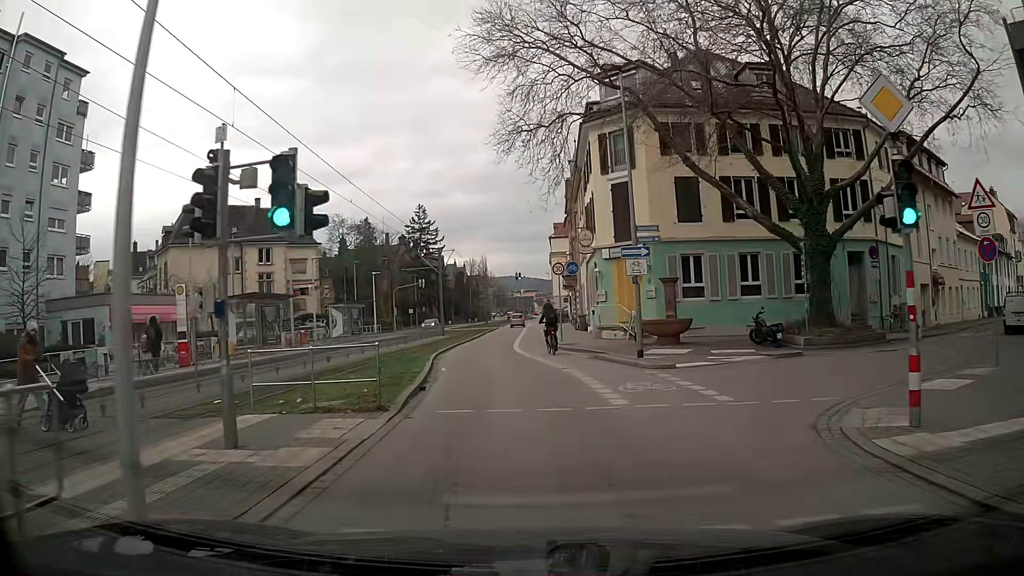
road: secondary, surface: asphalt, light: Day
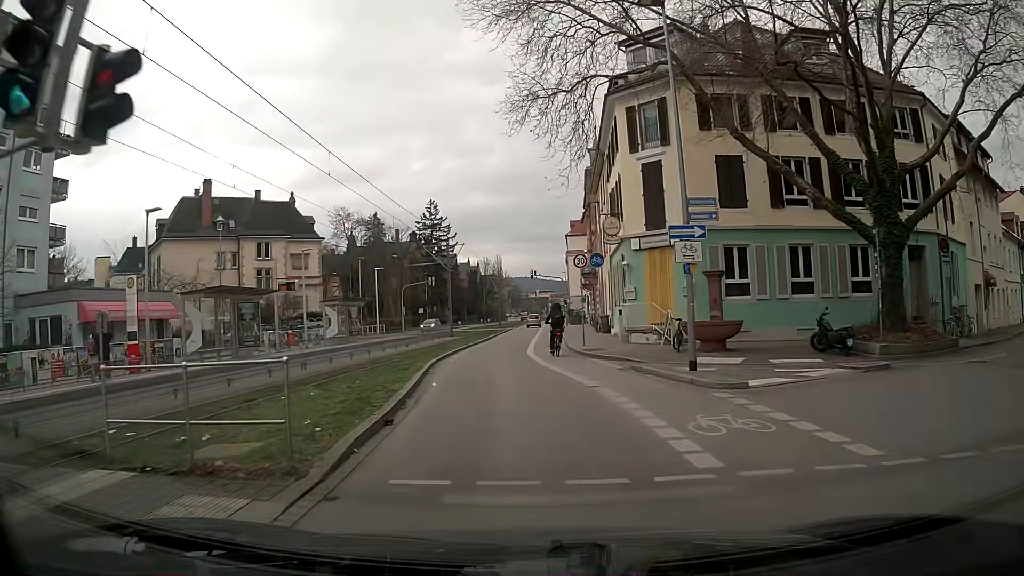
(-0.1, +4.4) m; -2°
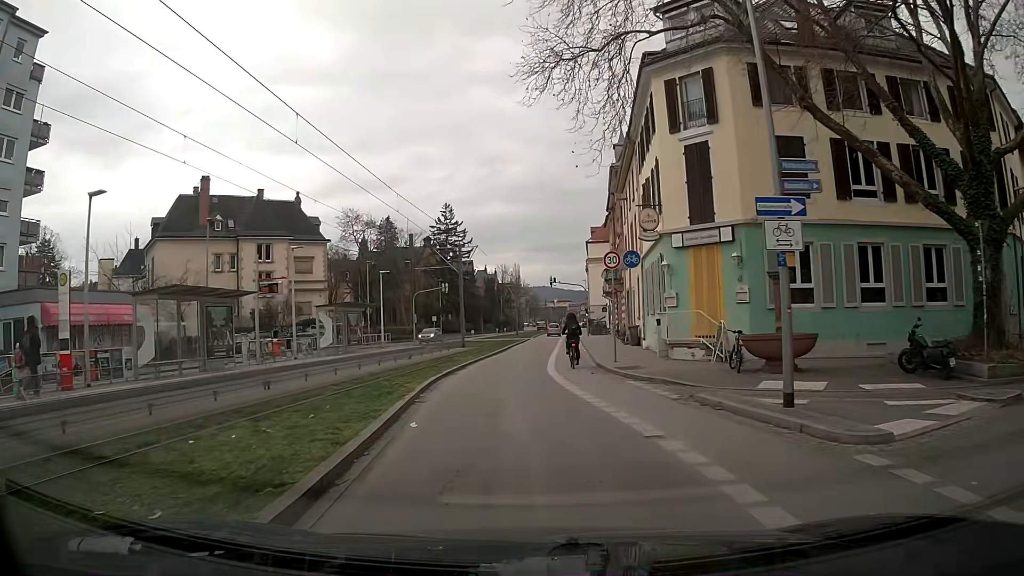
(0.0, +4.4) m; -1°
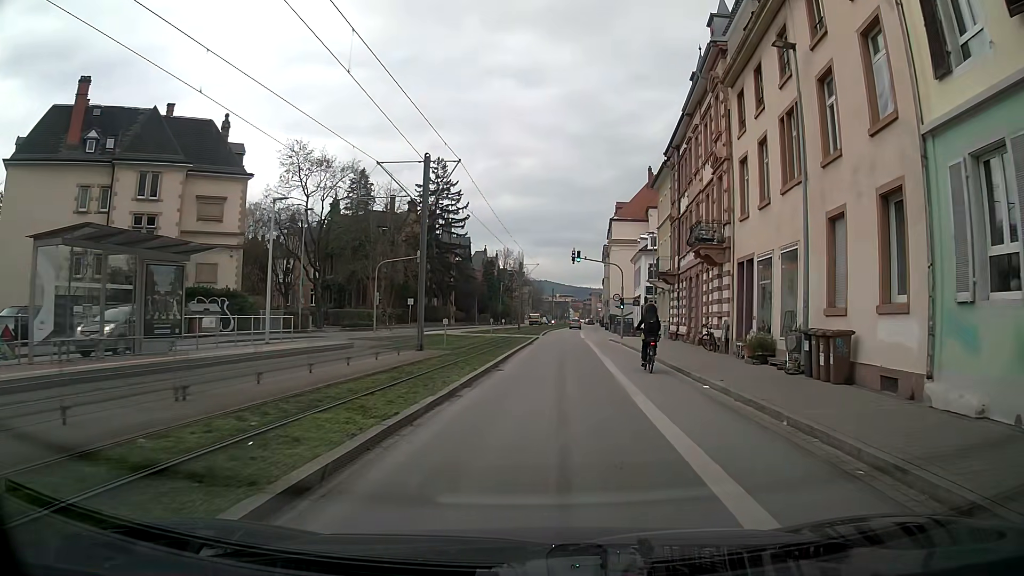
(-1.1, +22.4) m; -1°
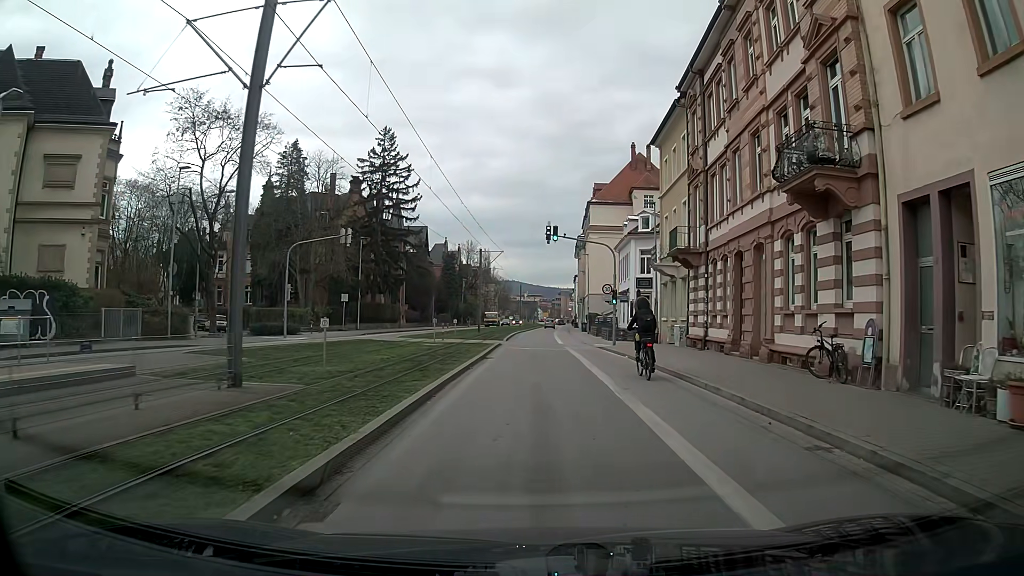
(+0.4, +13.5) m; +3°
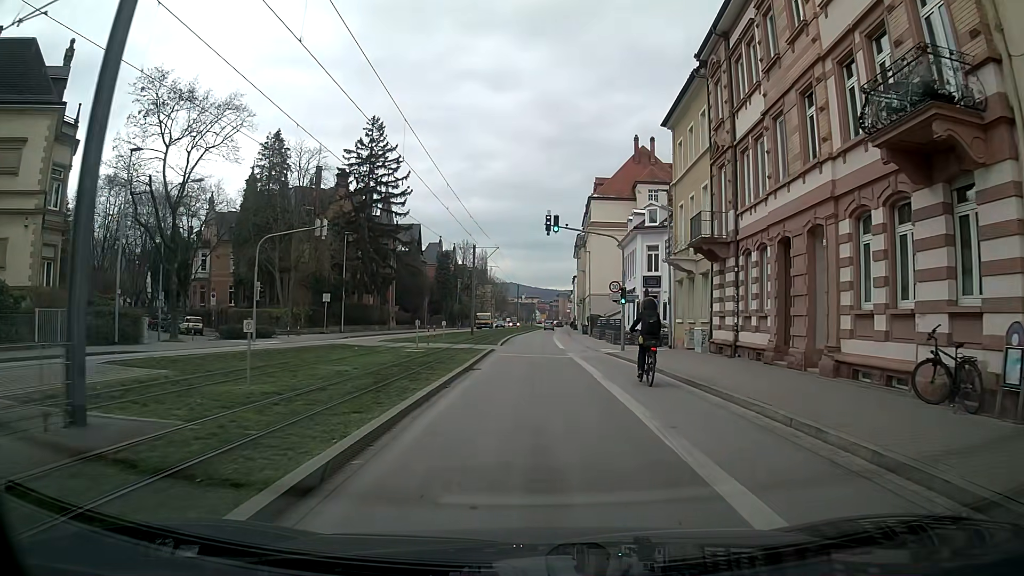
(0.0, +4.5) m; 0°
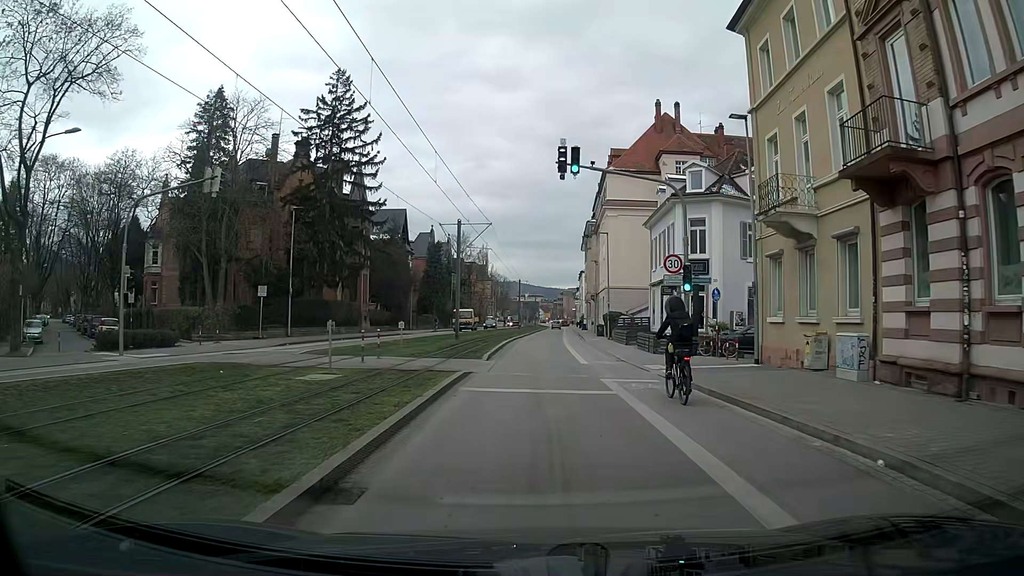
(+0.1, +13.2) m; 0°
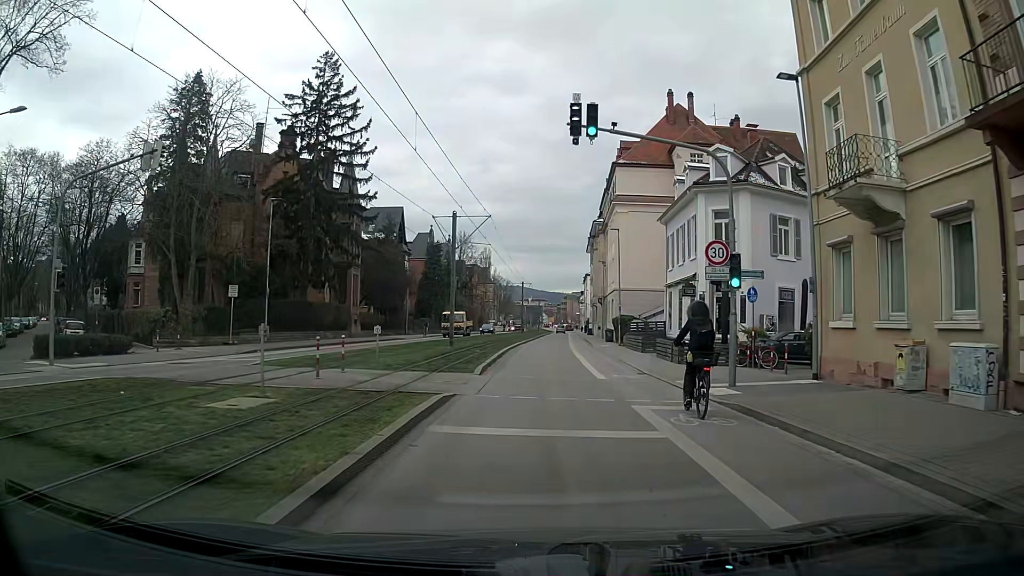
(0.0, +4.6) m; 0°
(0, +10) (0, +20) (+1, +30) (+1, +40) (+1, +50) (+2, +60) (+2, +70) (+3, +80) (+3, +90) (+4, +100) m
